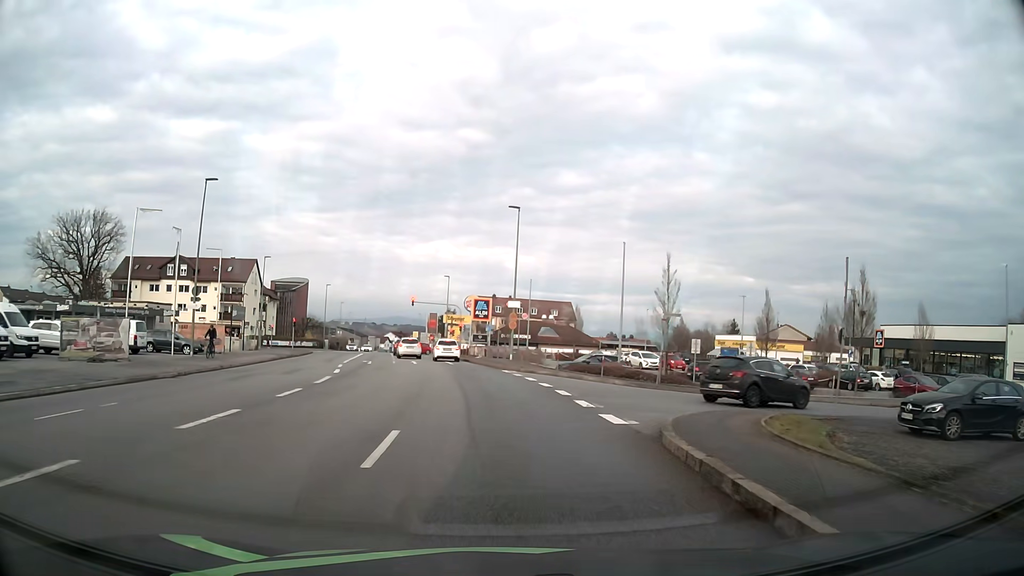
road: tertiary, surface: asphalt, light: Day
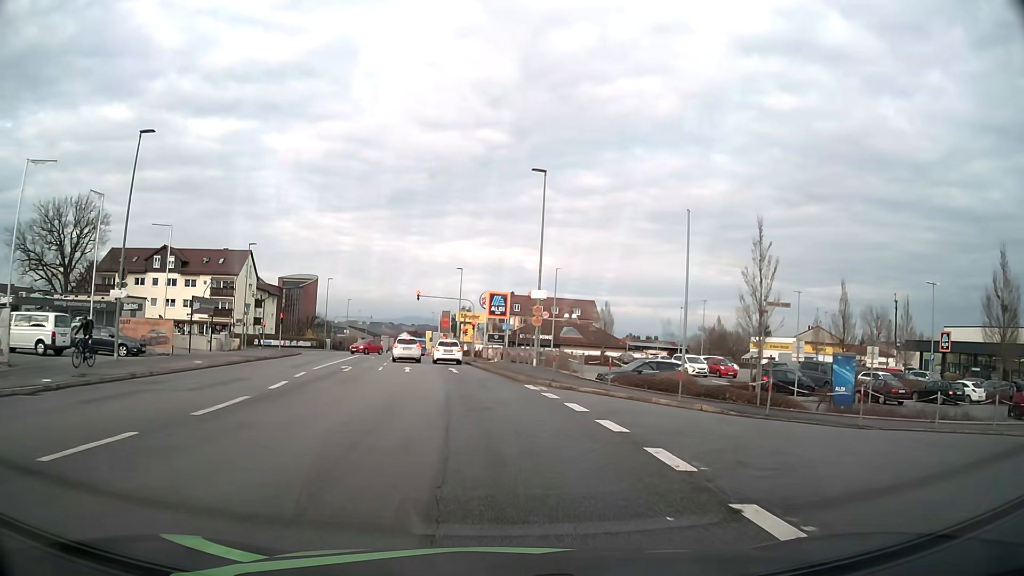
(-0.1, +9.9) m; -1°
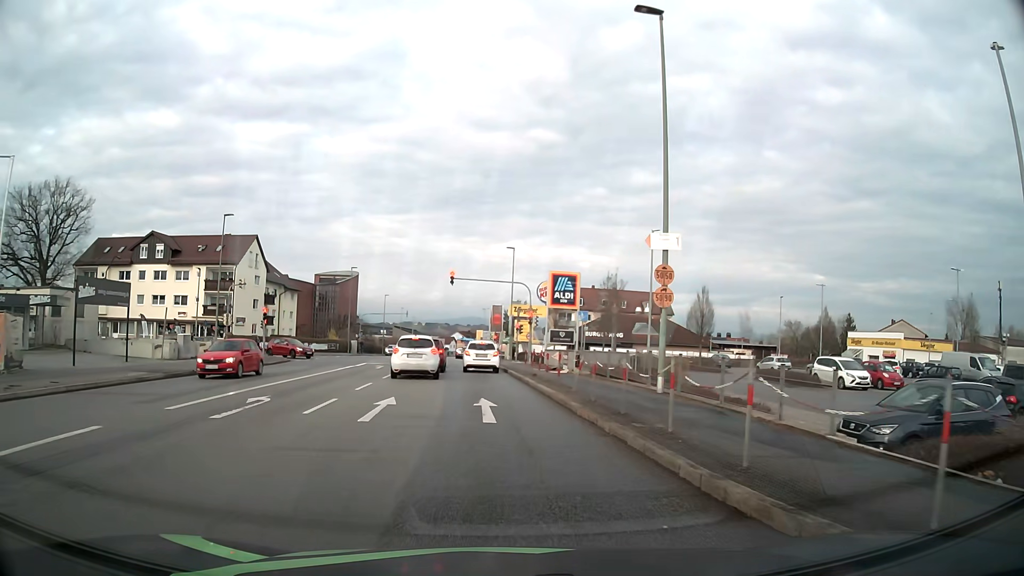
(-0.7, +17.6) m; -5°
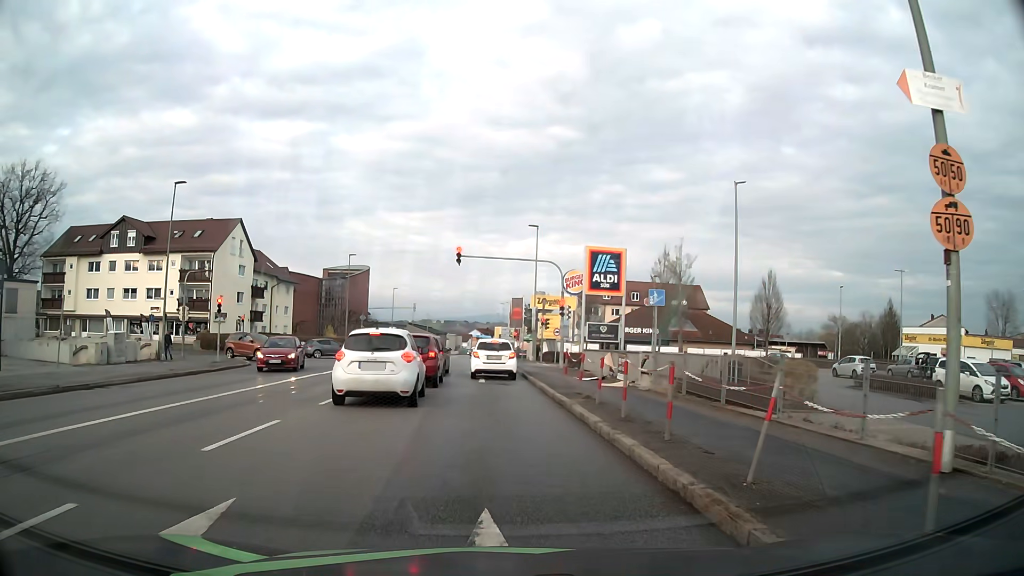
(-0.1, +10.5) m; -1°
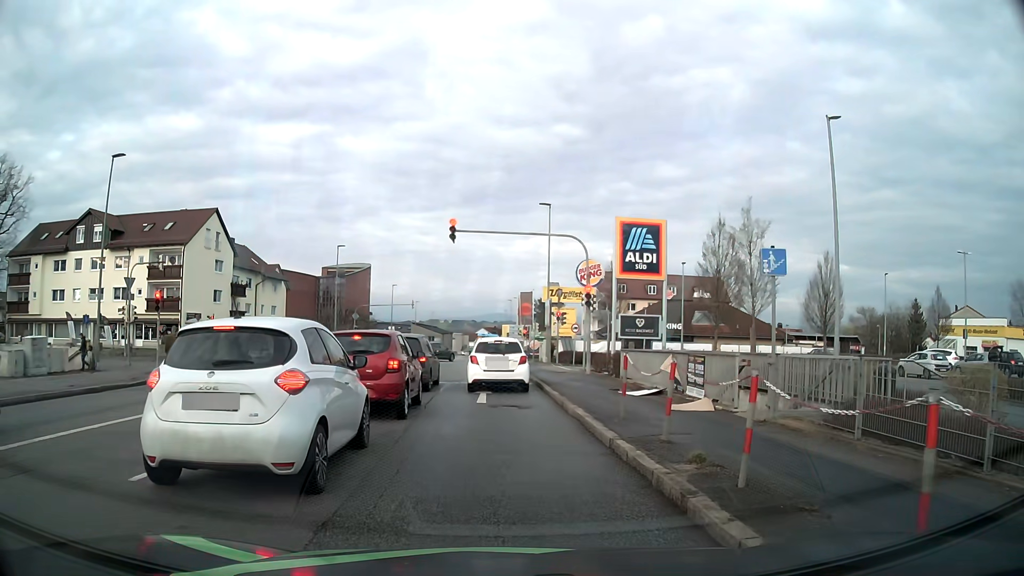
(-0.1, +7.5) m; -1°
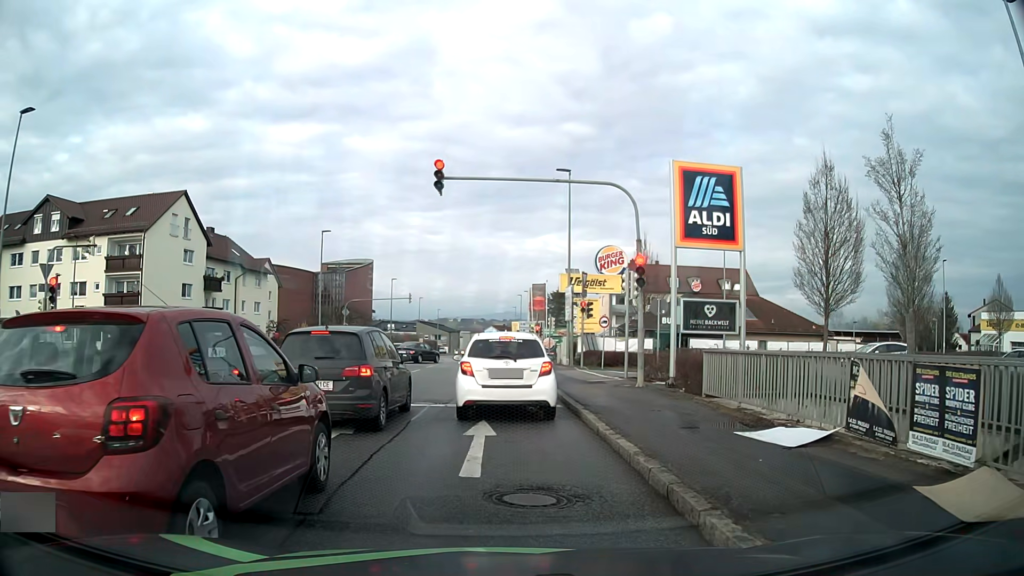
(0.0, +8.3) m; -1°
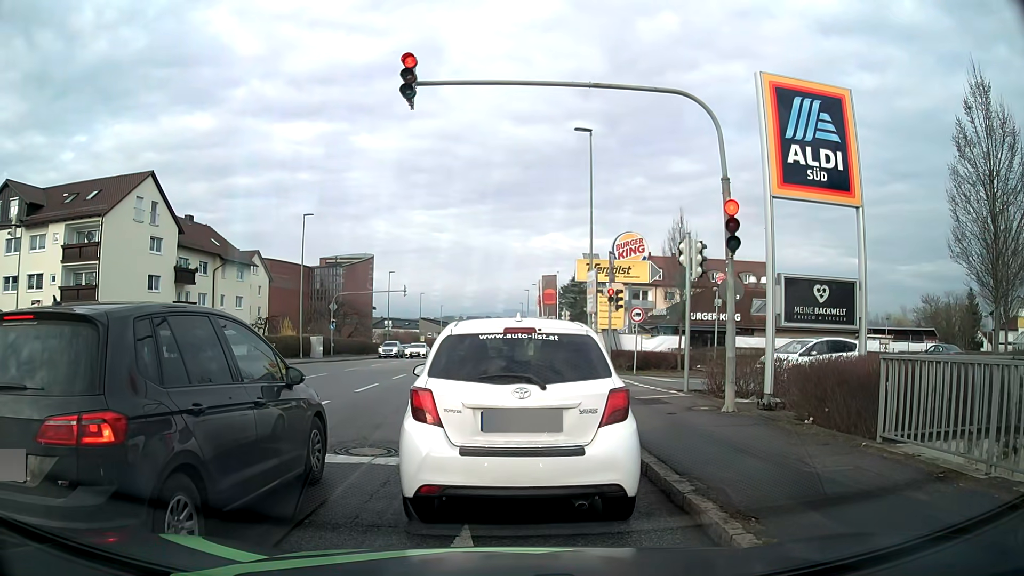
(0.0, +6.4) m; +2°
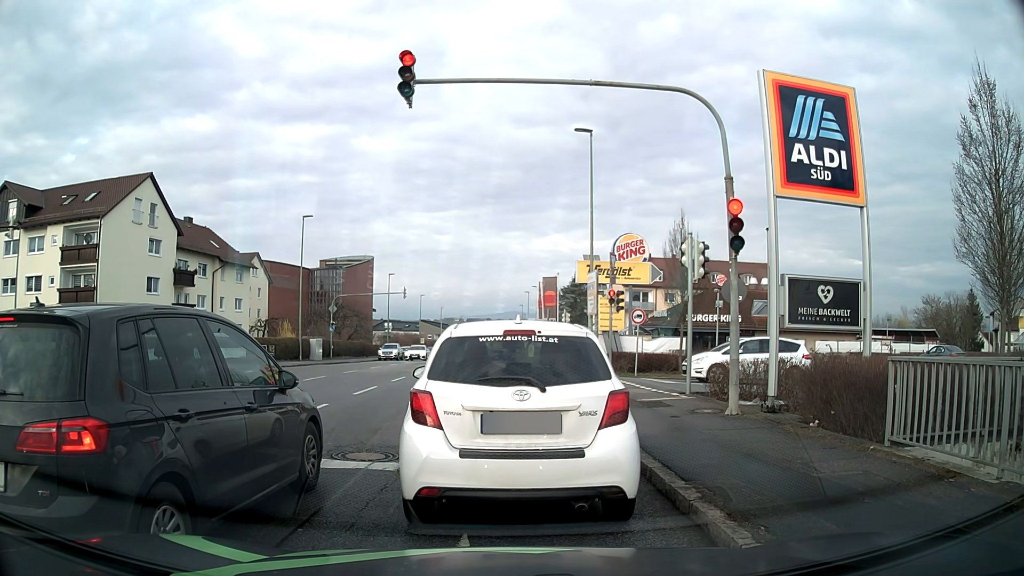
(0.0, +0.2) m; 0°
(0, +10) (-1, +20) (-1, +30) (-2, +40) (-3, +50) (-3, +60) (-4, +70) (-4, +80) (-5, +90) (-6, +100) m
